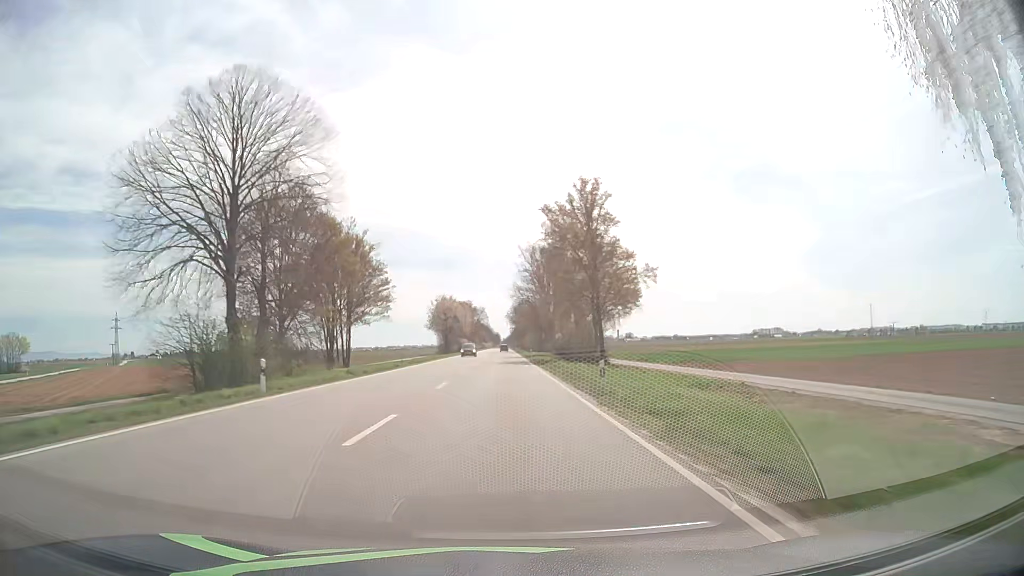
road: primary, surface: asphalt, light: Day
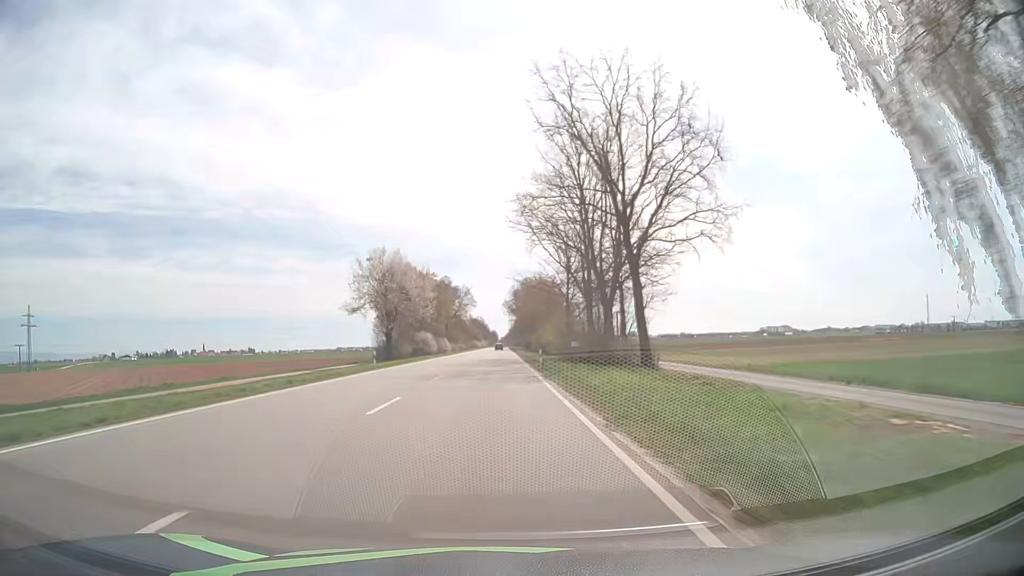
(+0.2, +80.2) m; 0°
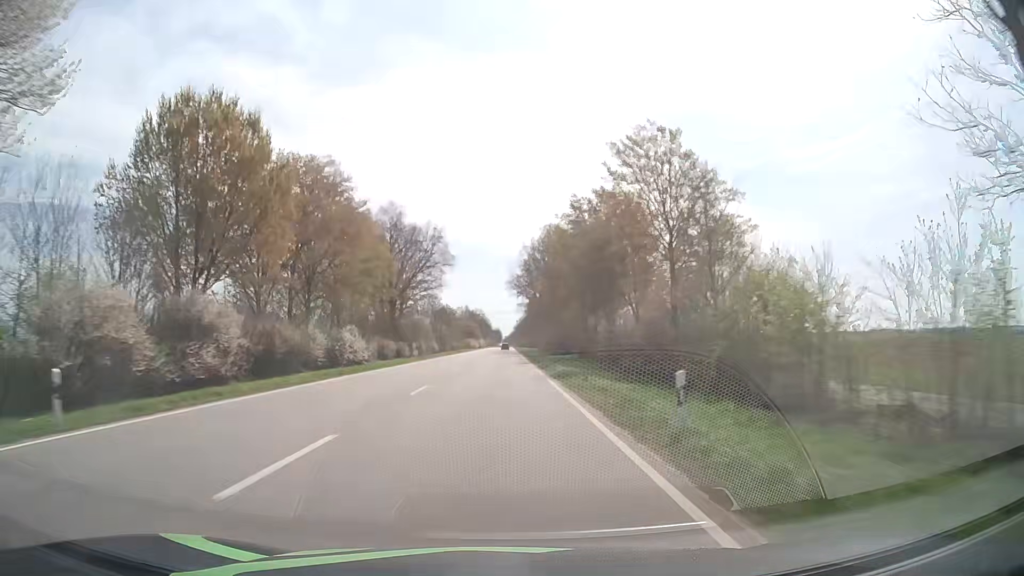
(-0.4, +79.5) m; 0°
(0, +10) (0, +20) (0, +30) (0, +40) (0, +50) (0, +60) (0, +70) (0, +80) (0, +90) (0, +100) m
